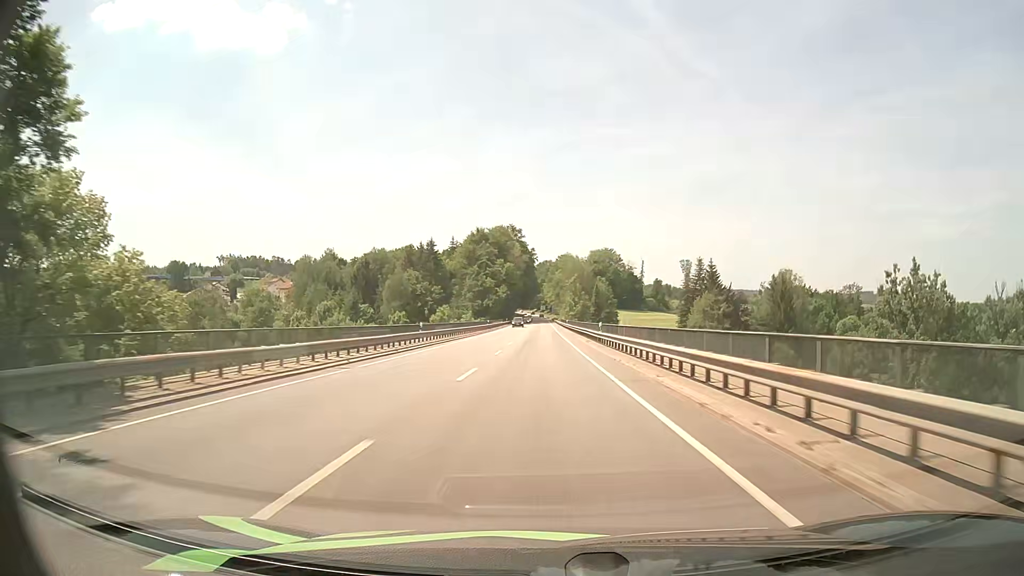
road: primary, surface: asphalt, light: Day
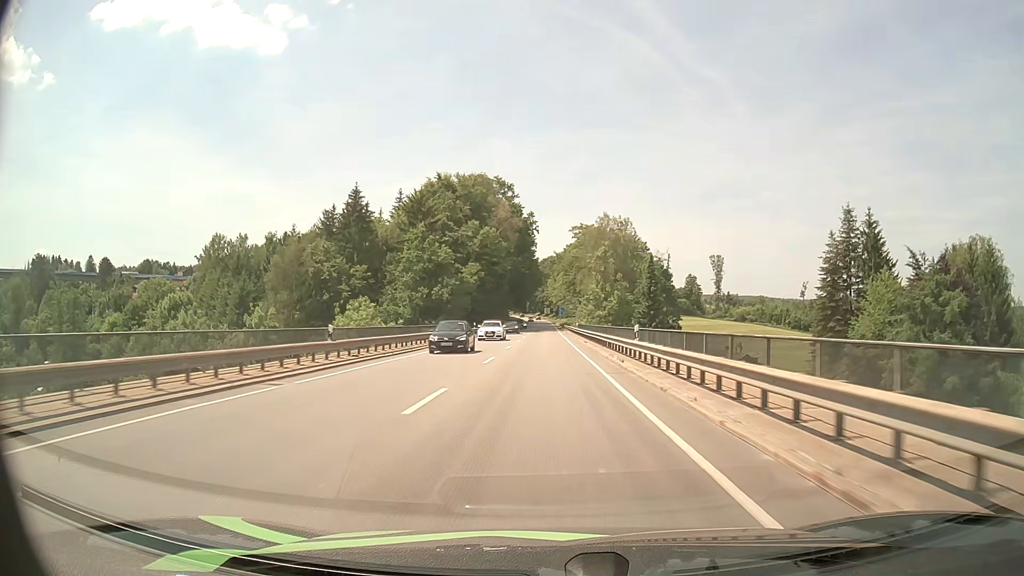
(-0.8, +65.3) m; -1°
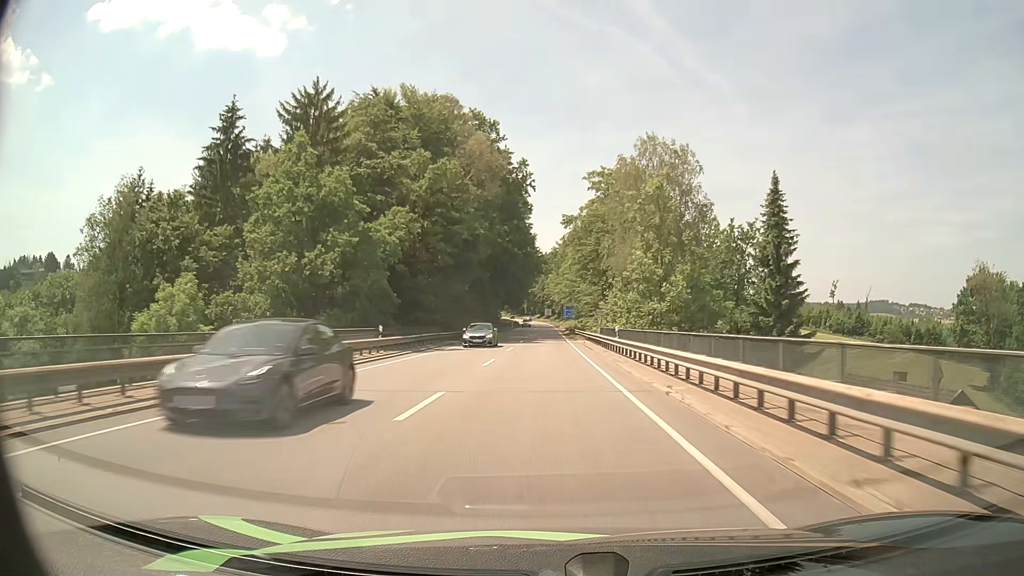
(-0.1, +38.4) m; 0°
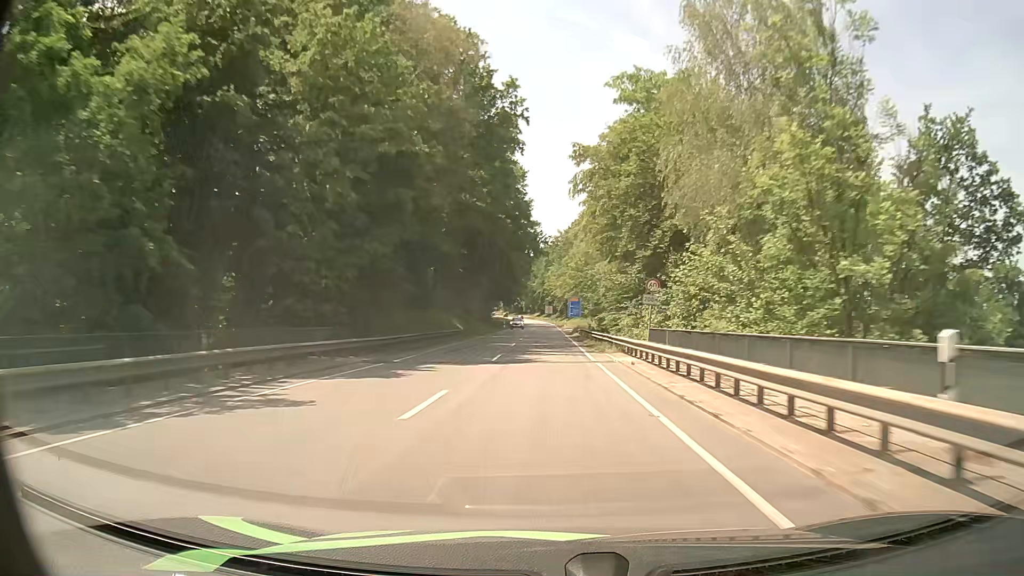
(0.0, +25.3) m; 0°
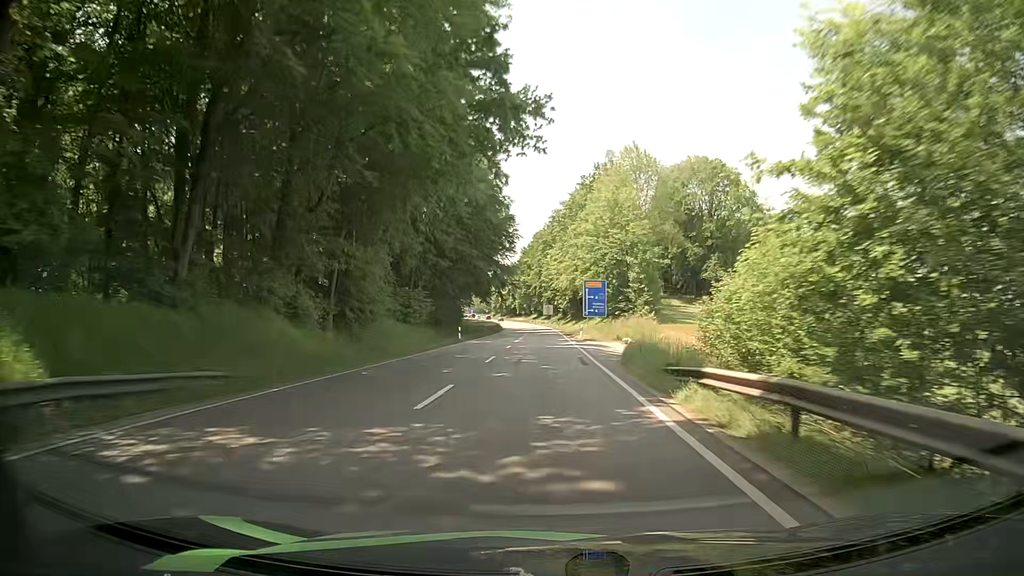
(+0.1, +49.3) m; +1°
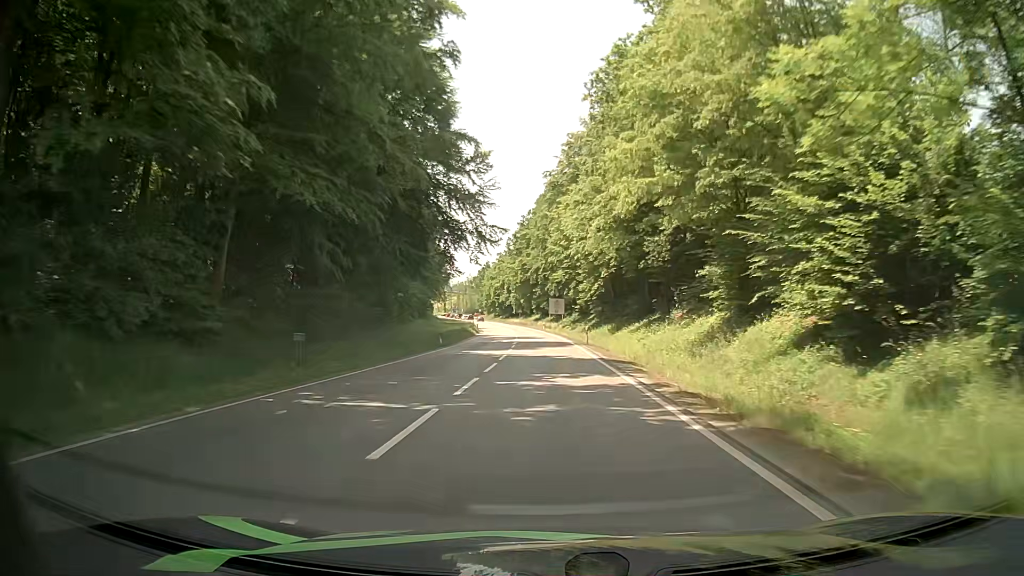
(-1.0, +58.0) m; -2°
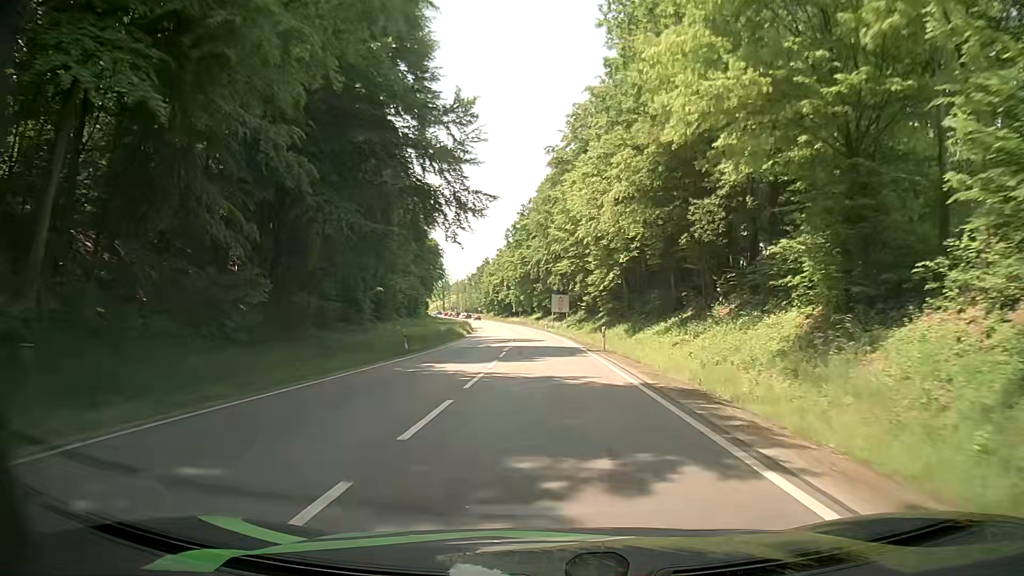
(+0.1, +10.8) m; 0°
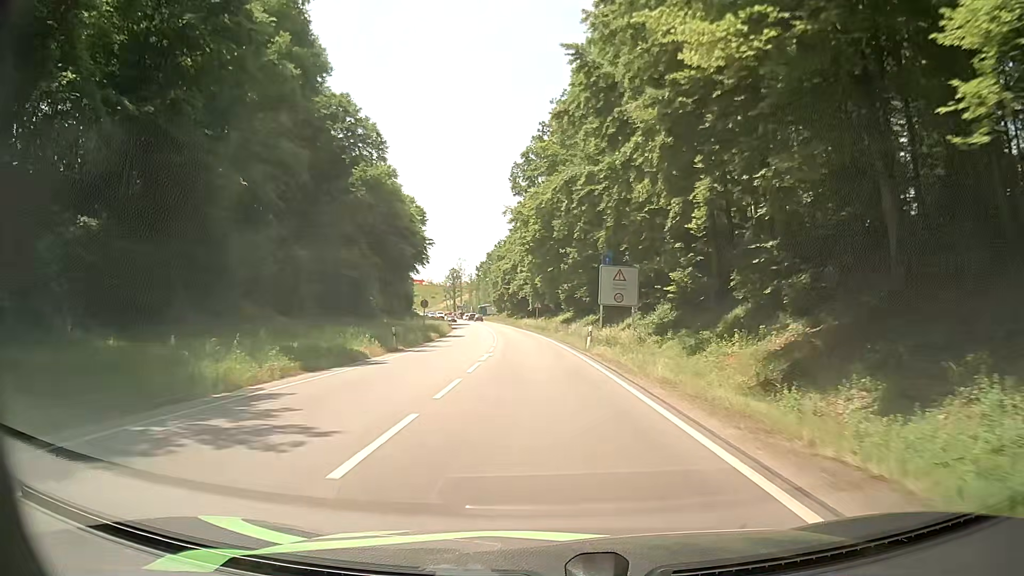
(-0.4, +49.4) m; -2°
(0, +10) (0, +20) (-1, +30) (-2, +40) (-2, +50) (-3, +60) (-4, +70) (-5, +80) (-7, +90) (-8, +100) m
